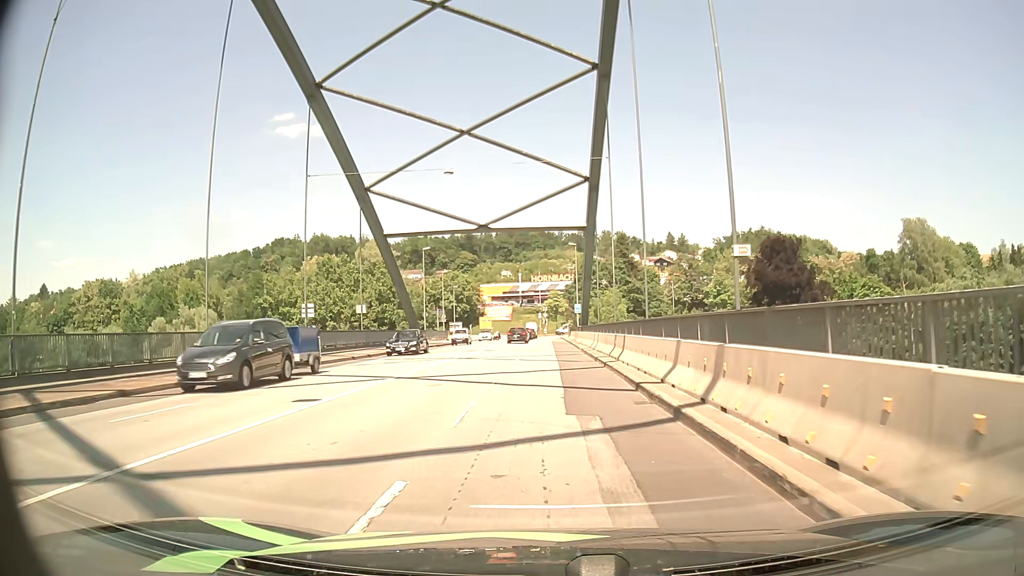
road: primary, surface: asphalt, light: Day
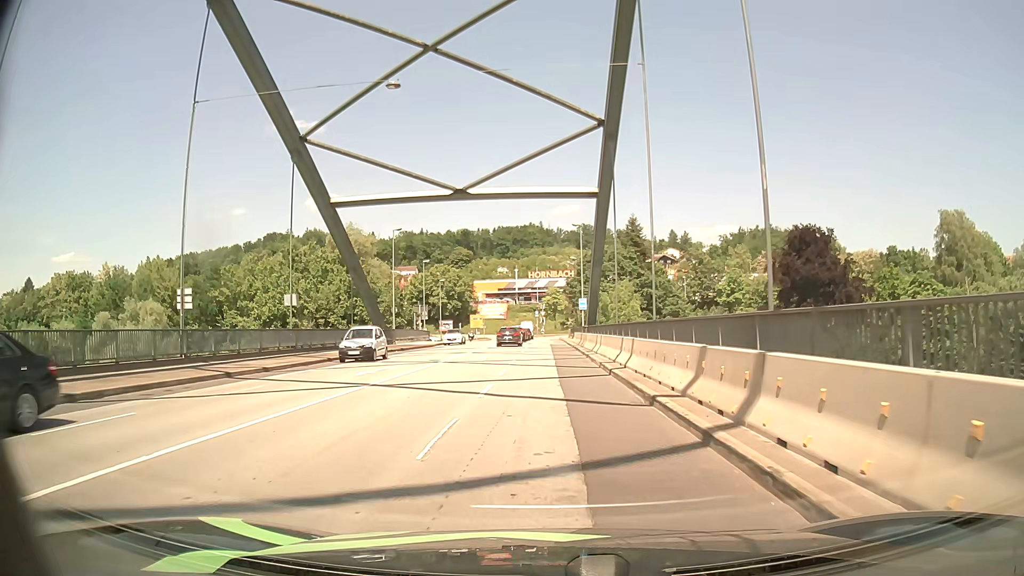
(-0.1, +14.1) m; 0°
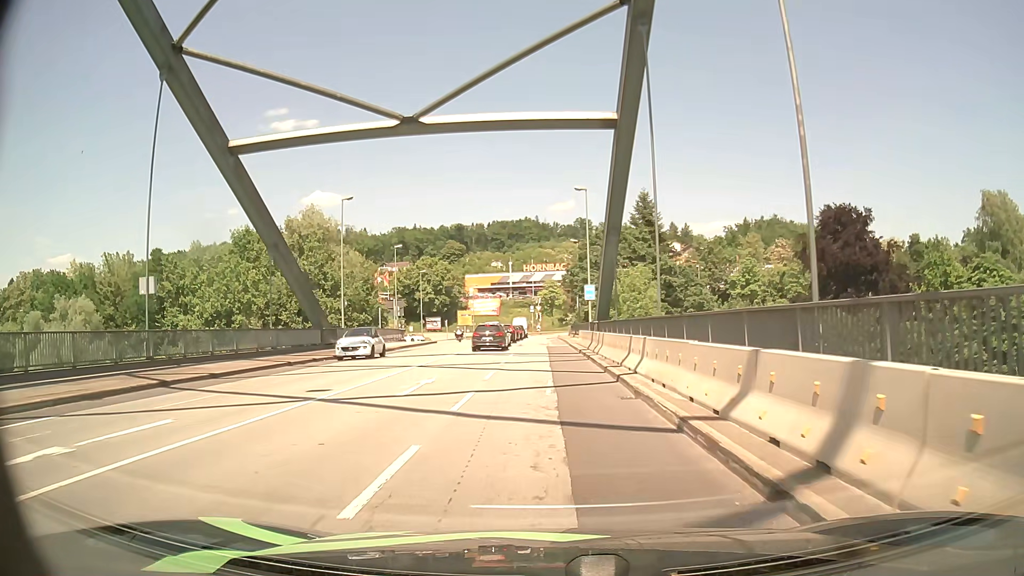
(0.0, +14.3) m; 0°
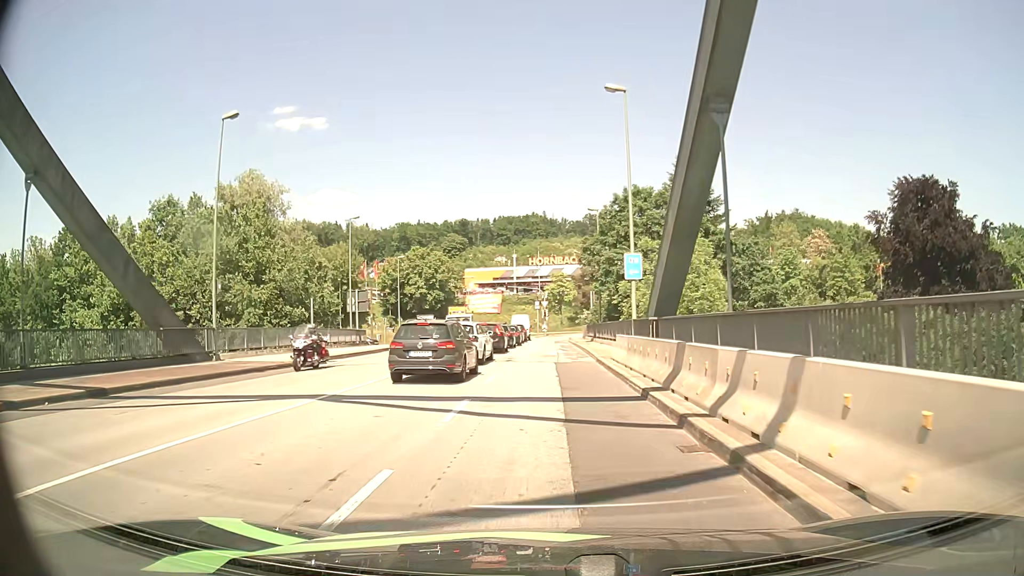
(-0.1, +19.5) m; -1°
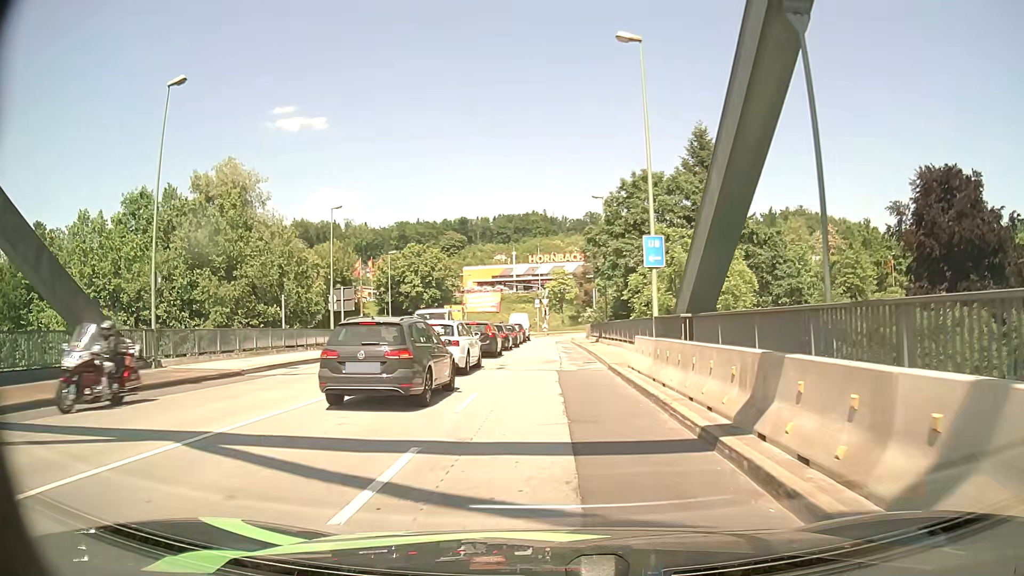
(0.0, +4.8) m; 0°
(0, +10) (0, +20) (0, +30) (0, +40) (0, +50) (0, +60) (+1, +70) (+6, +79) (+14, +84) (+24, +87) m
